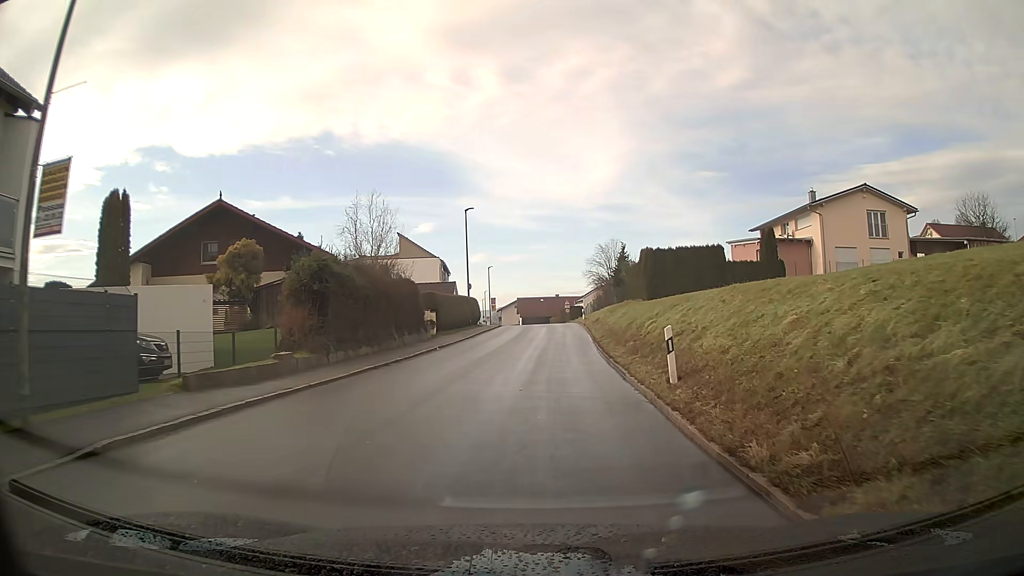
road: tertiary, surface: asphalt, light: Day
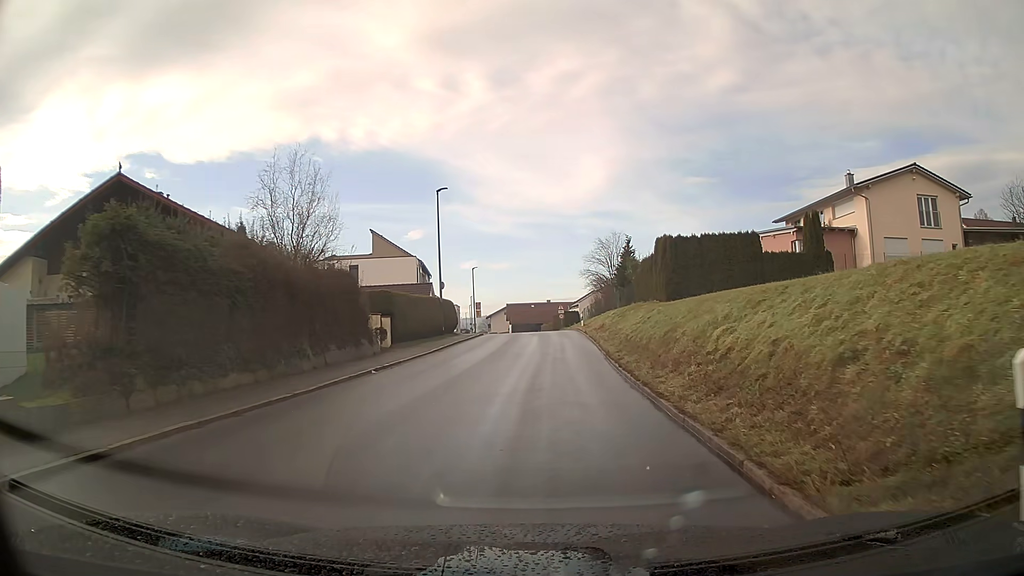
(+0.1, +9.1) m; +1°
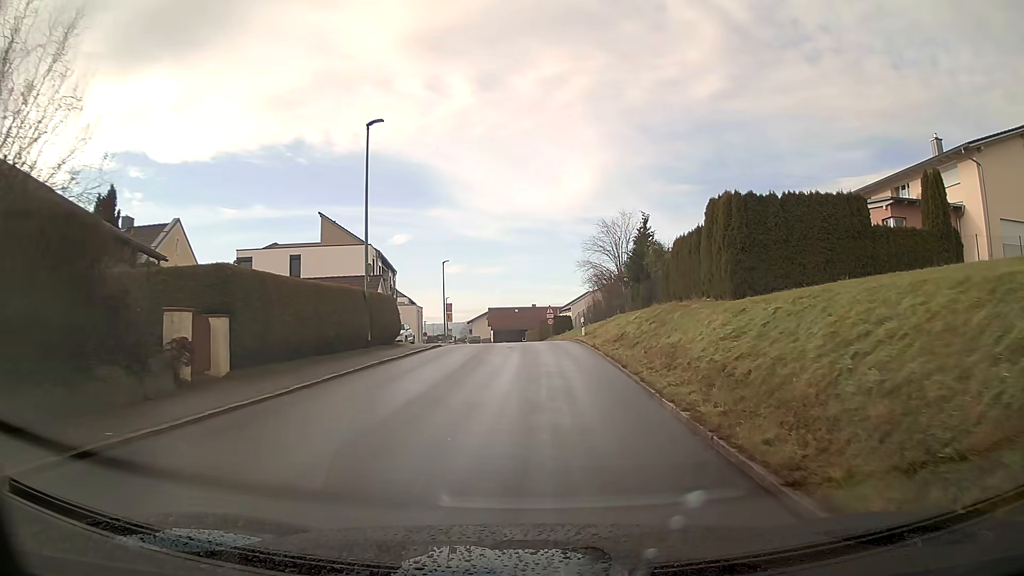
(+0.2, +13.6) m; +1°
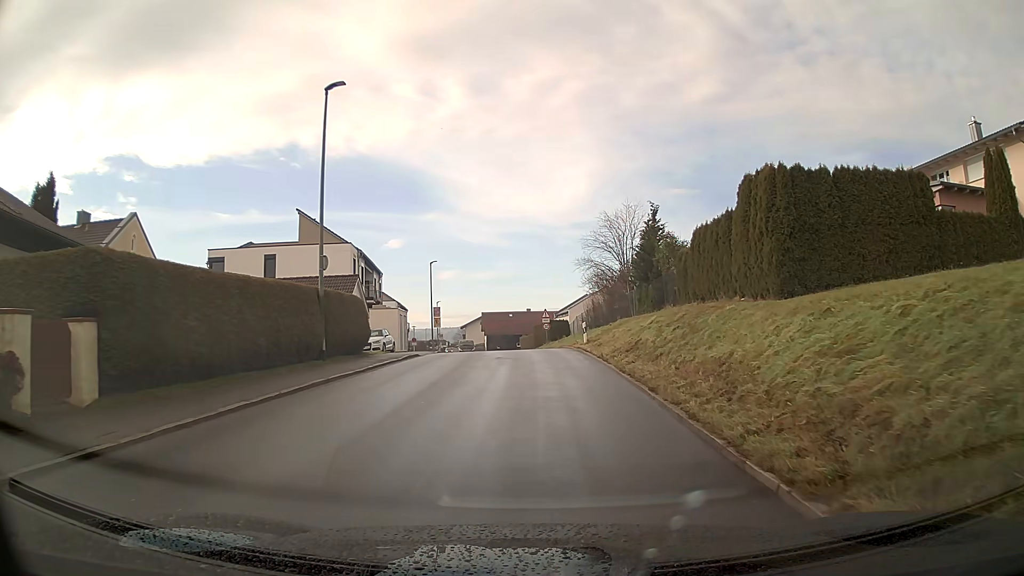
(0.0, +4.5) m; 0°
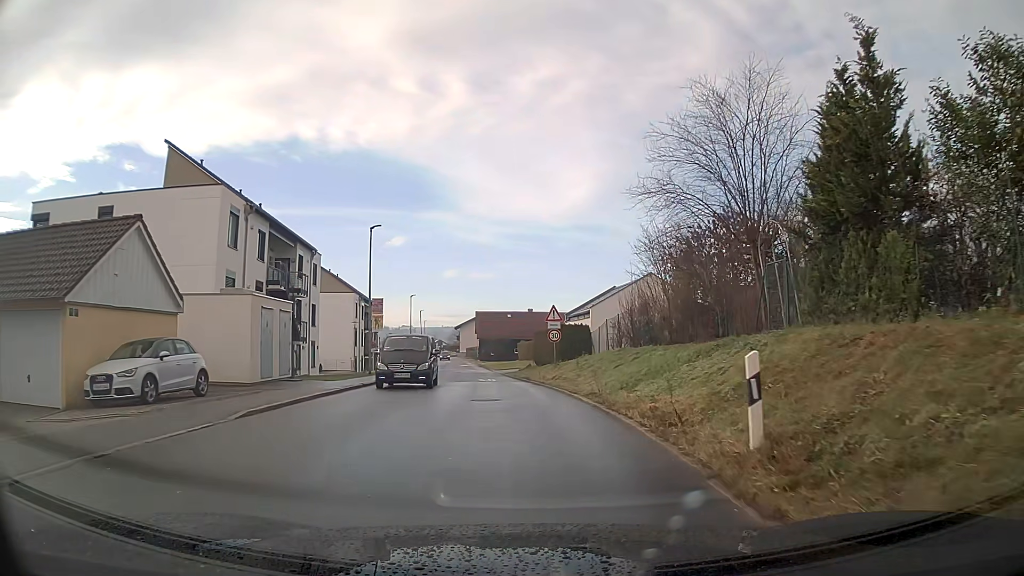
(0.0, +22.4) m; -1°
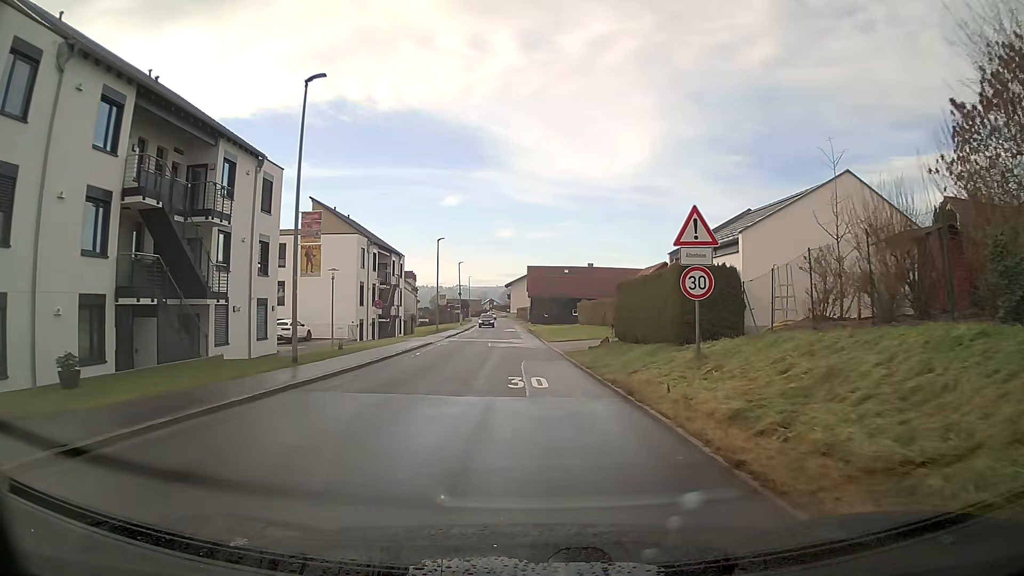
(-0.7, +18.7) m; -4°
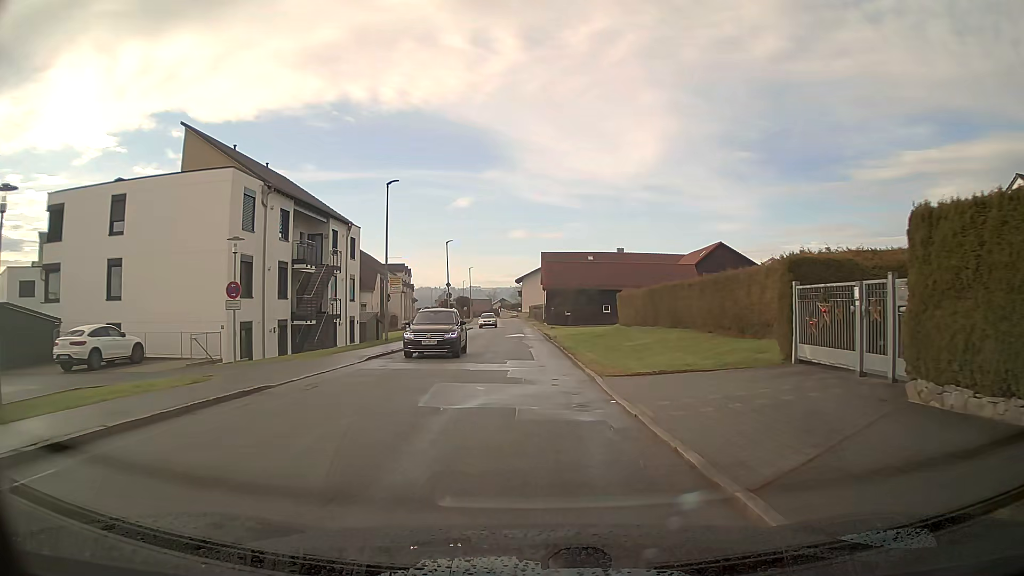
(-0.2, +24.6) m; -1°
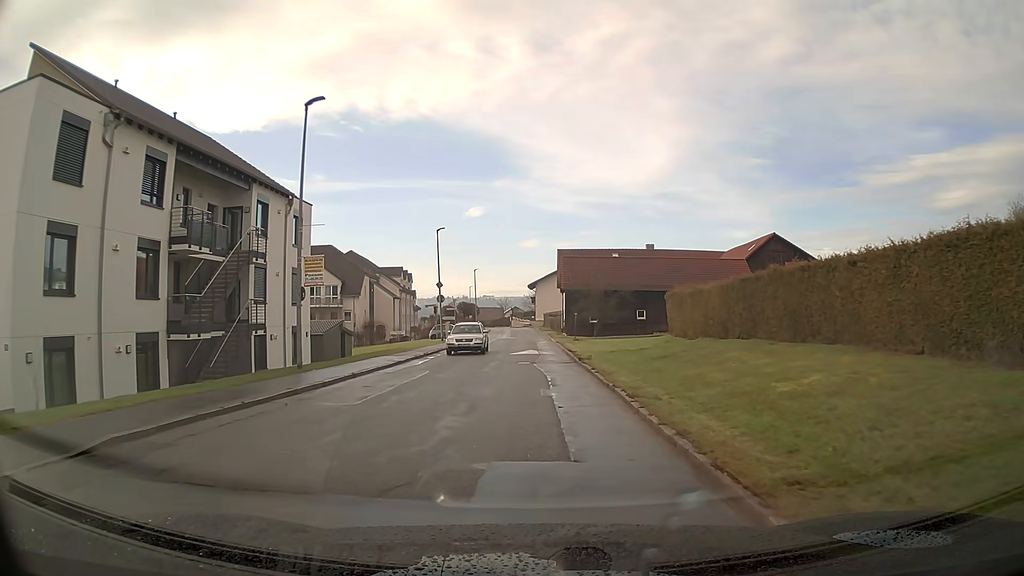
(-0.2, +14.3) m; -1°
(0, +10) (0, +20) (0, +30) (0, +40) (0, +50) (0, +60) (-1, +70) (-1, +80) (-1, +90) (-2, +100) m
